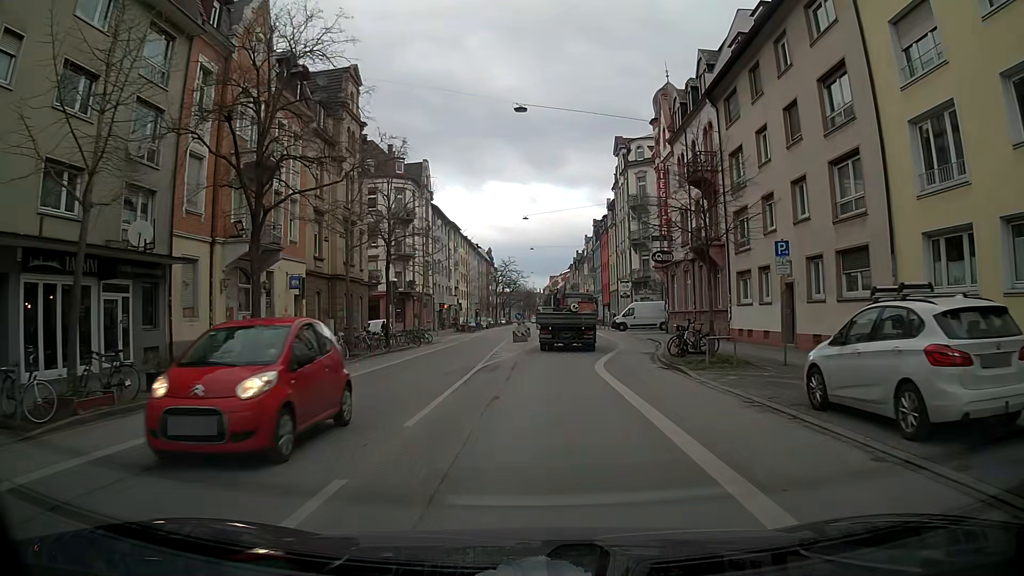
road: secondary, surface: asphalt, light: Day
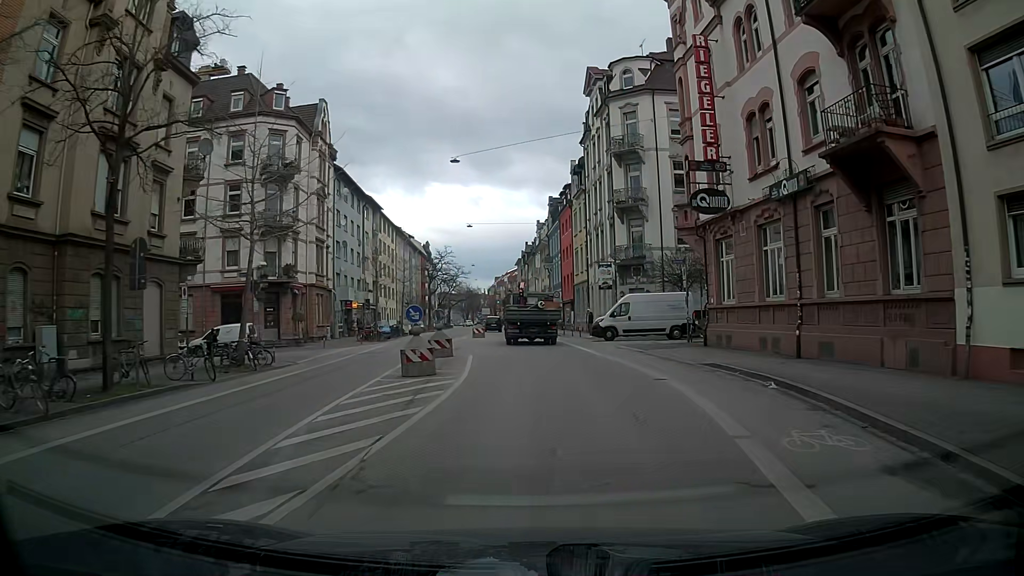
(+0.4, +21.8) m; +4°
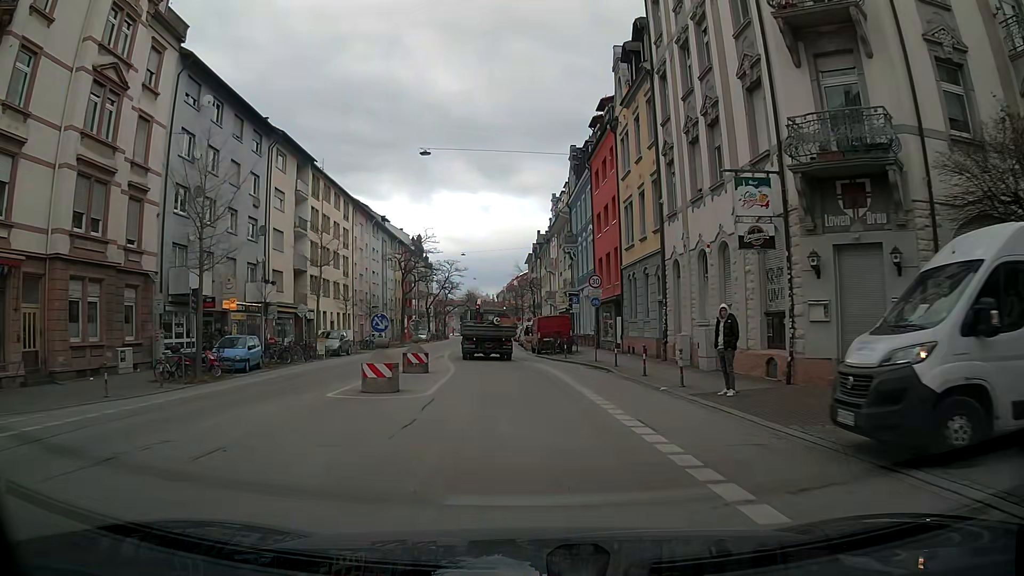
(0.0, +29.5) m; -1°
